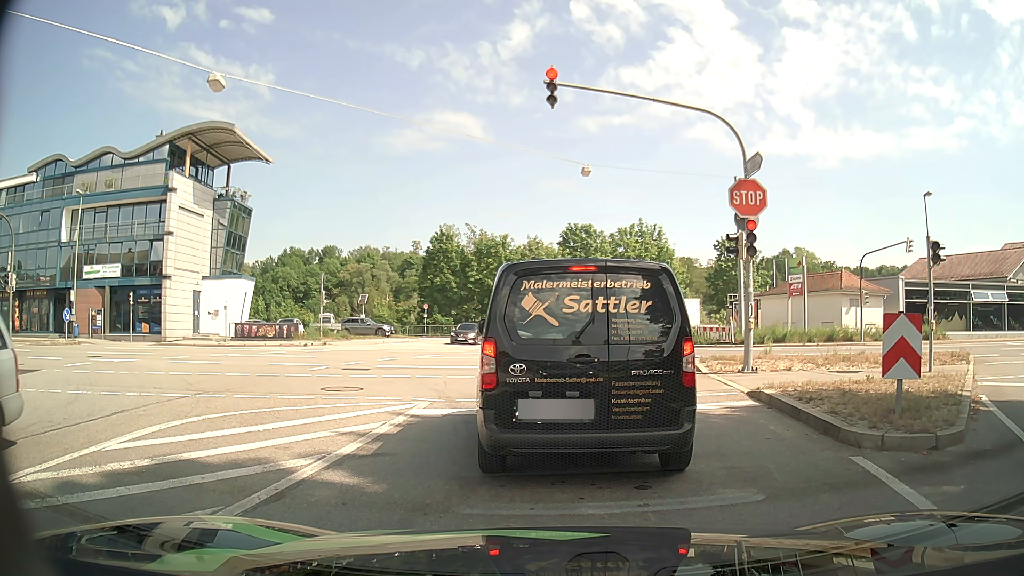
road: tertiary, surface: asphalt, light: Day
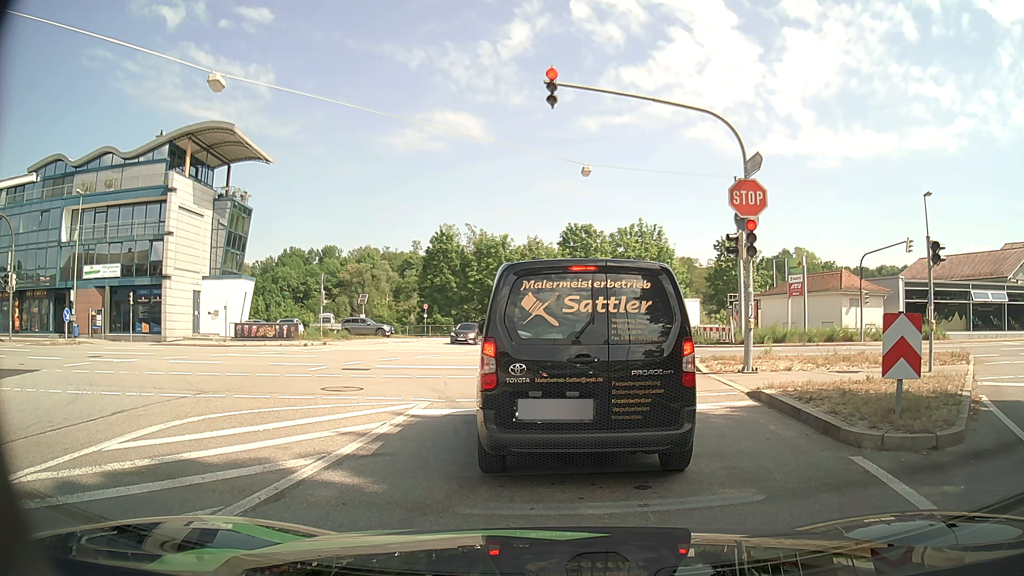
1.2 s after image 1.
(0.0, 0.0) m; 0°
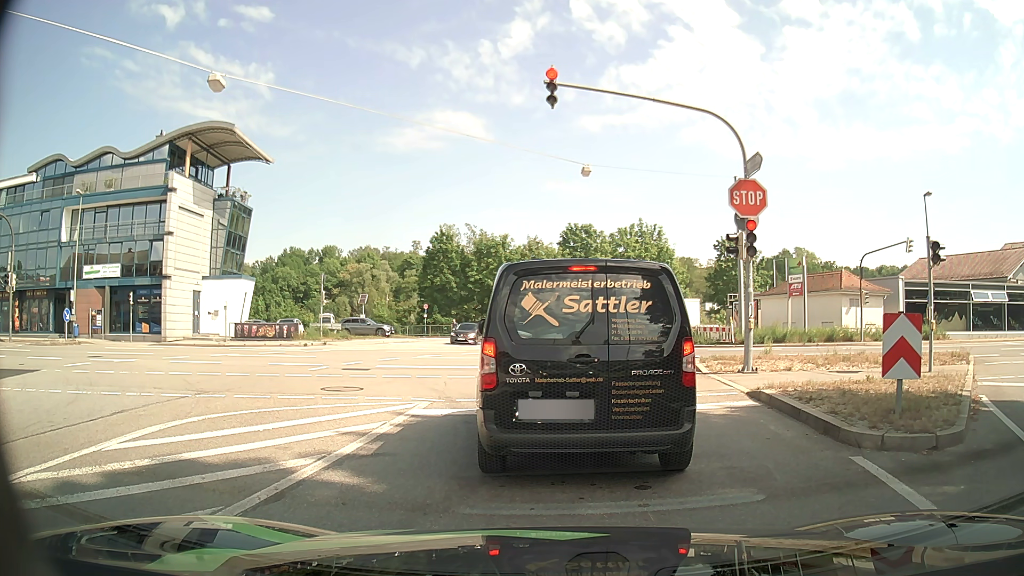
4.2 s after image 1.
(0.0, 0.0) m; 0°
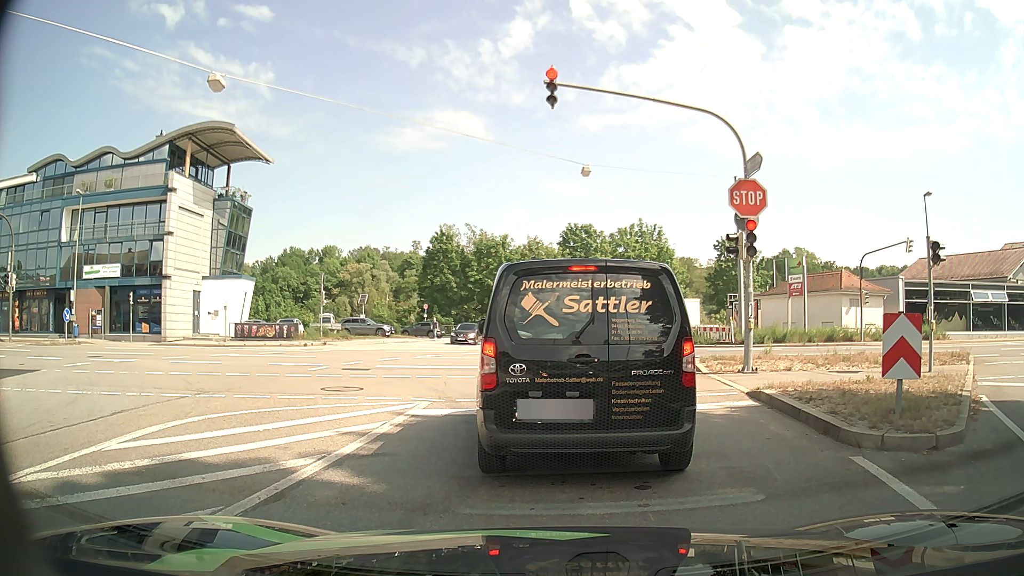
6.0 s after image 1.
(0.0, 0.0) m; 0°
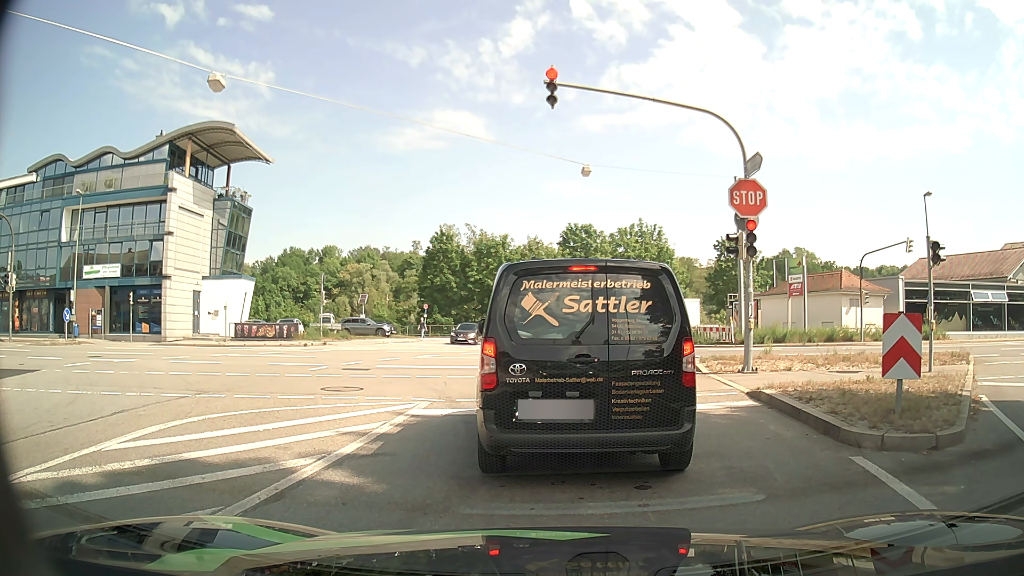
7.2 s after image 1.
(0.0, 0.0) m; 0°
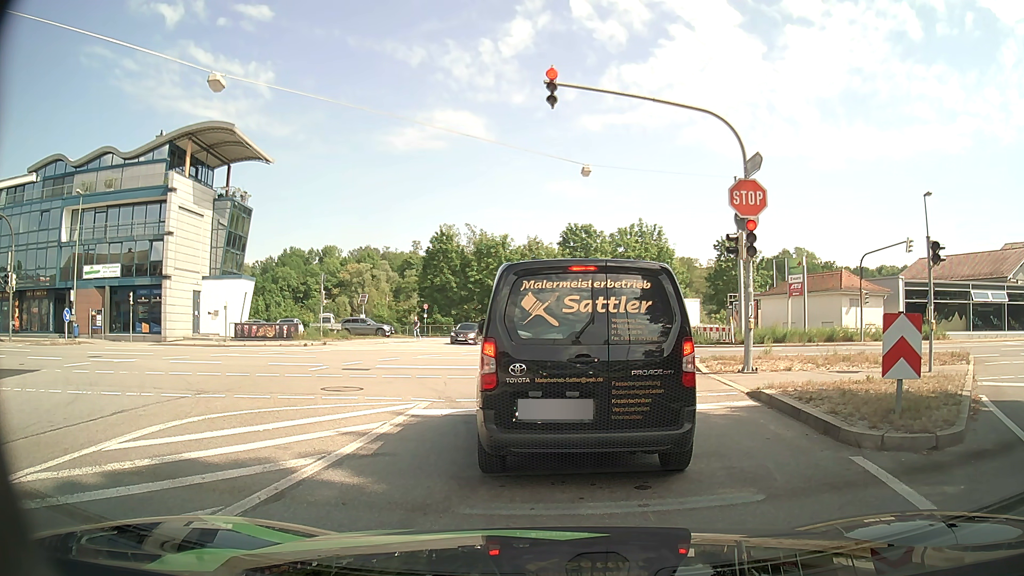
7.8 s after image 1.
(0.0, 0.0) m; 0°
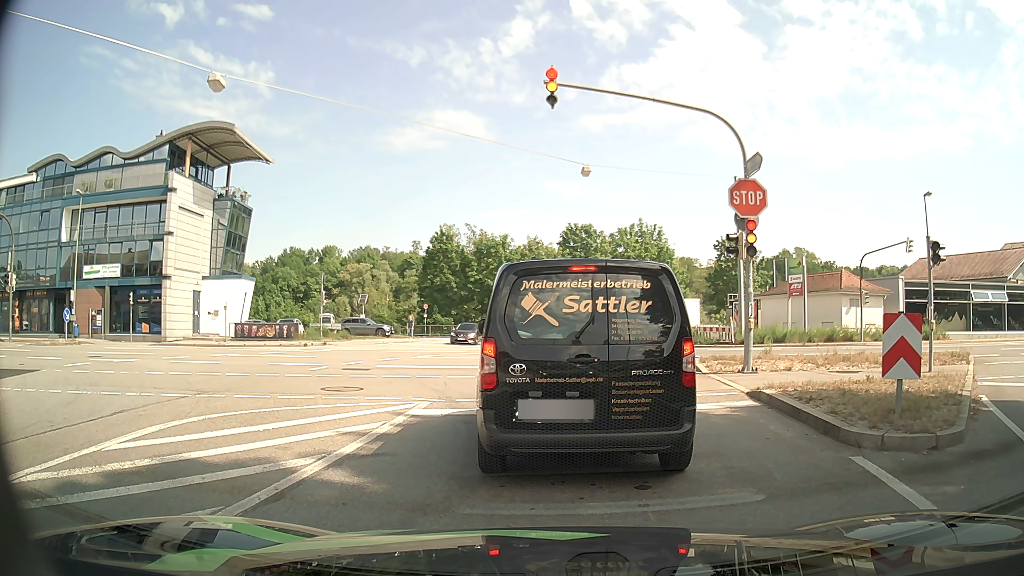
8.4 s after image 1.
(0.0, 0.0) m; 0°
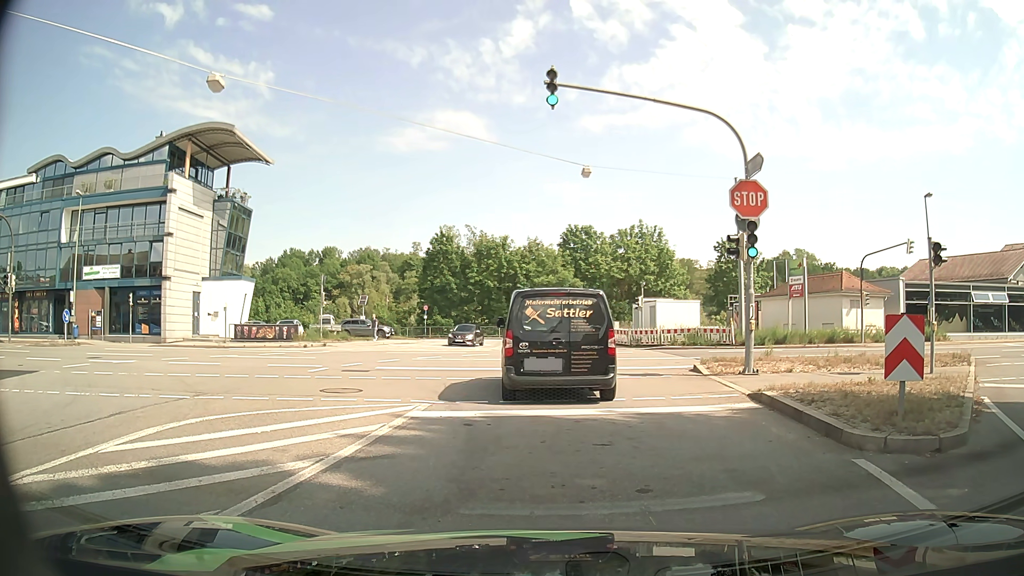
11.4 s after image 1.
(0.0, 0.0) m; 0°
(0, +10) (-2, +20) (-7, +28) (-16, +33) (-26, +32) (-36, +31) (-45, +30) (-55, +29) (-65, +28) (-75, +27) m
